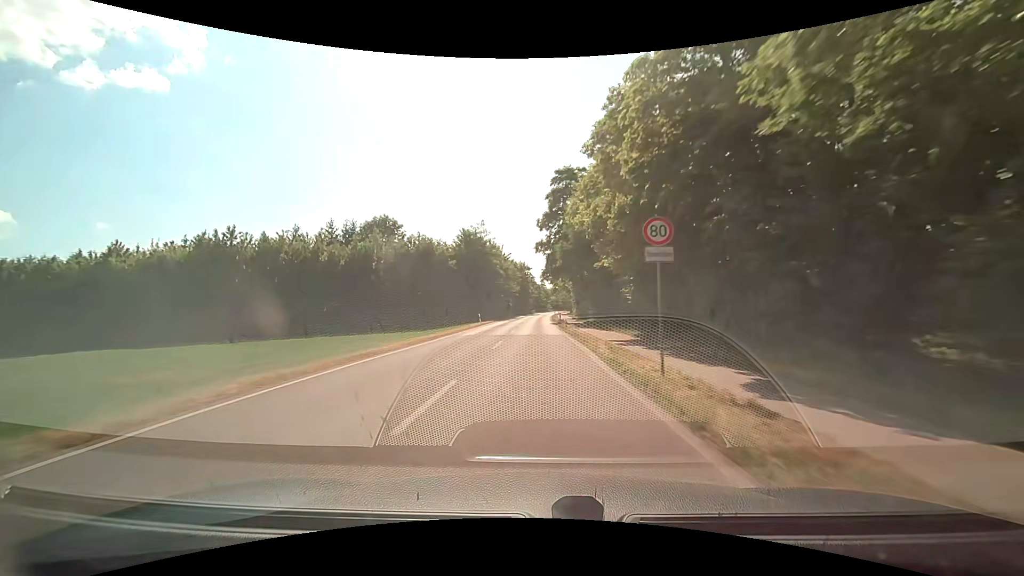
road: tertiary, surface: asphalt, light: Day
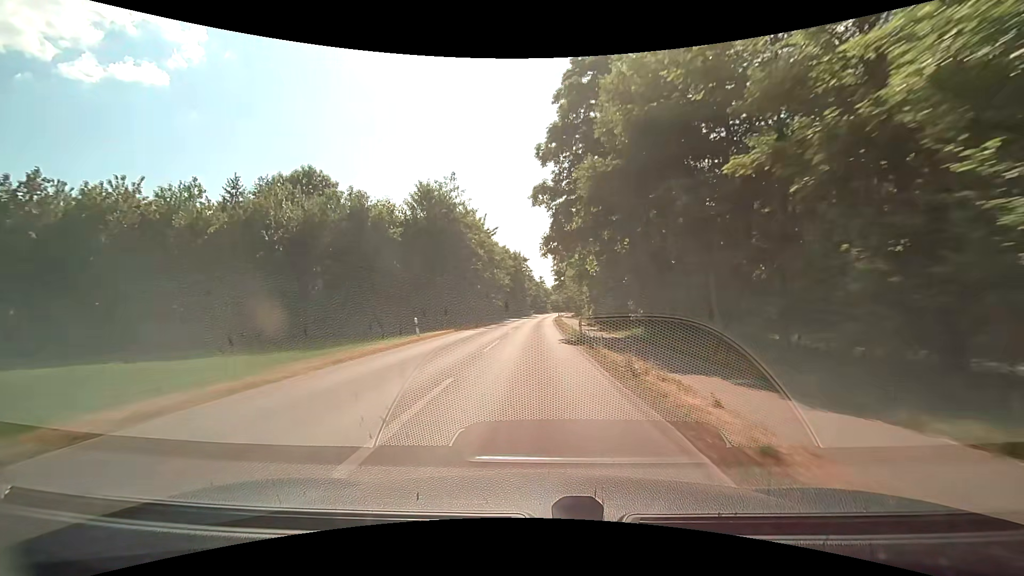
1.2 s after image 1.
(-0.1, +25.1) m; 0°
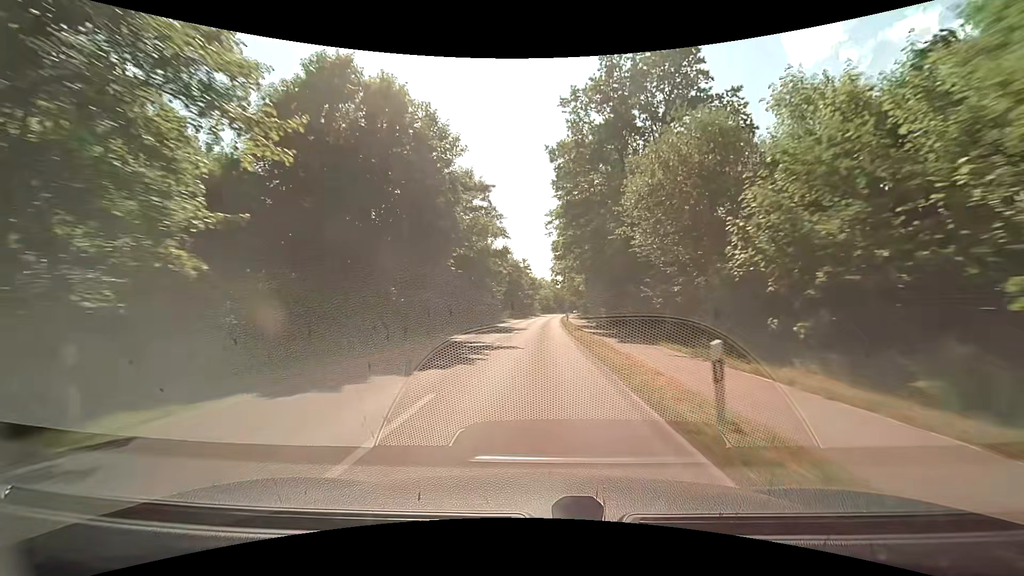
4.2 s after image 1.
(+0.7, +63.4) m; +2°
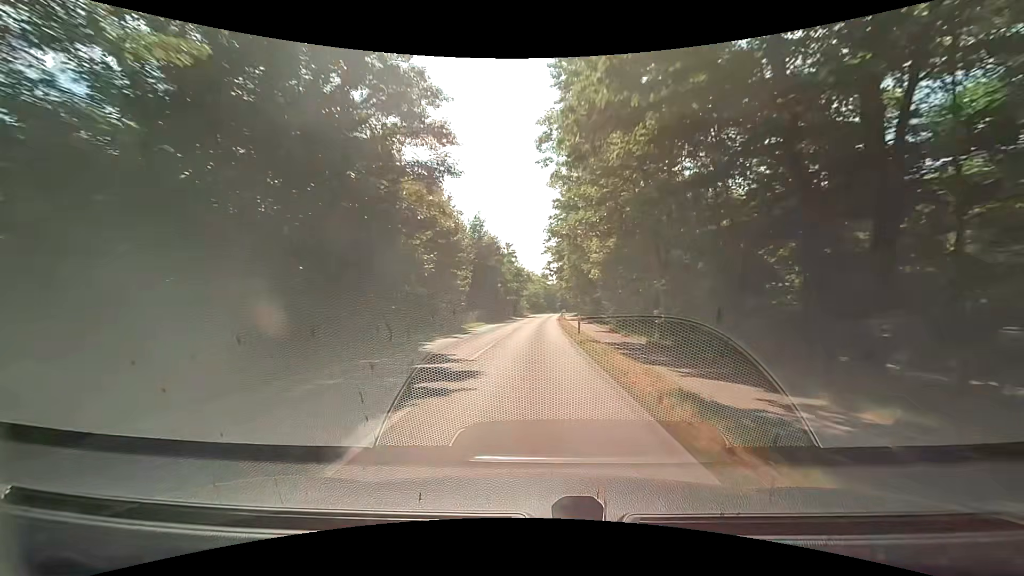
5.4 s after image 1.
(0.0, +25.6) m; +1°
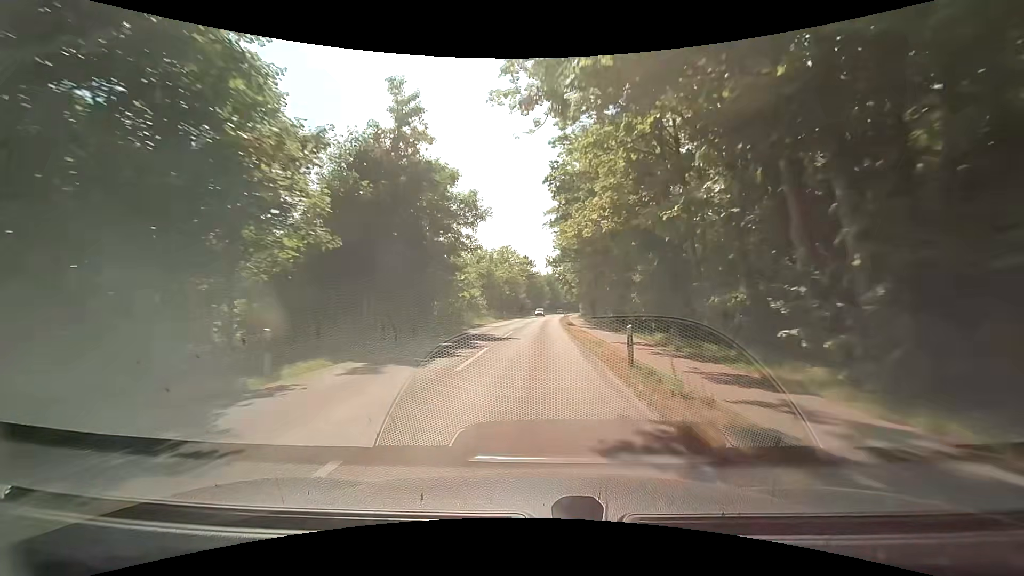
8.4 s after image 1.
(+1.5, +64.1) m; +1°
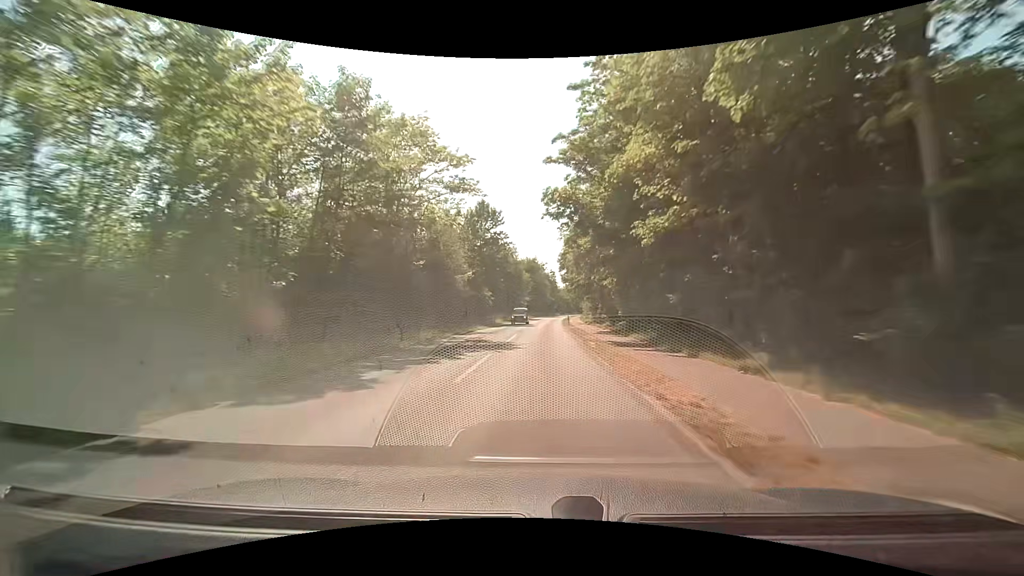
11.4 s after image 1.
(+1.7, +63.3) m; +3°
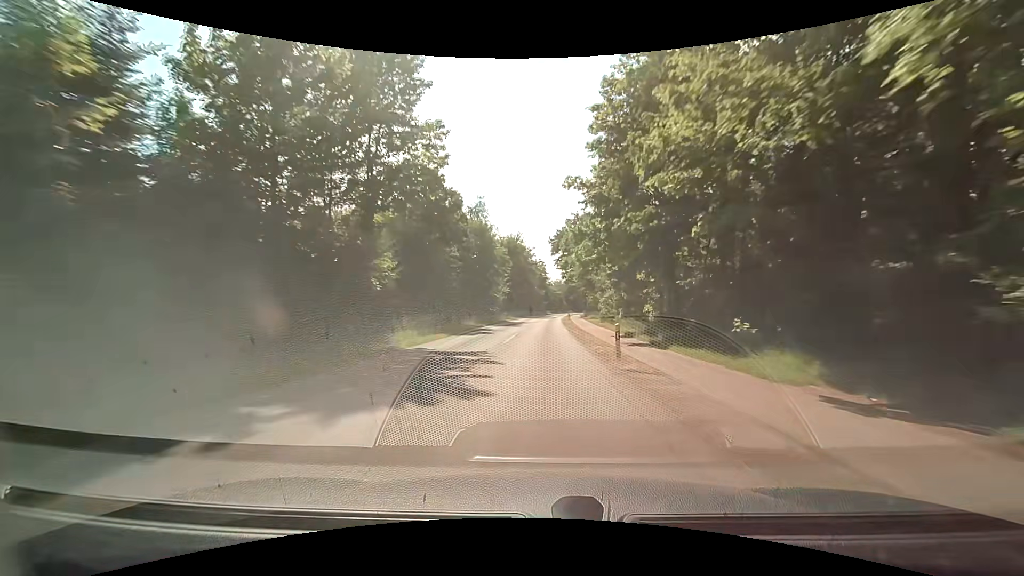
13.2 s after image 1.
(+0.3, +37.8) m; +1°
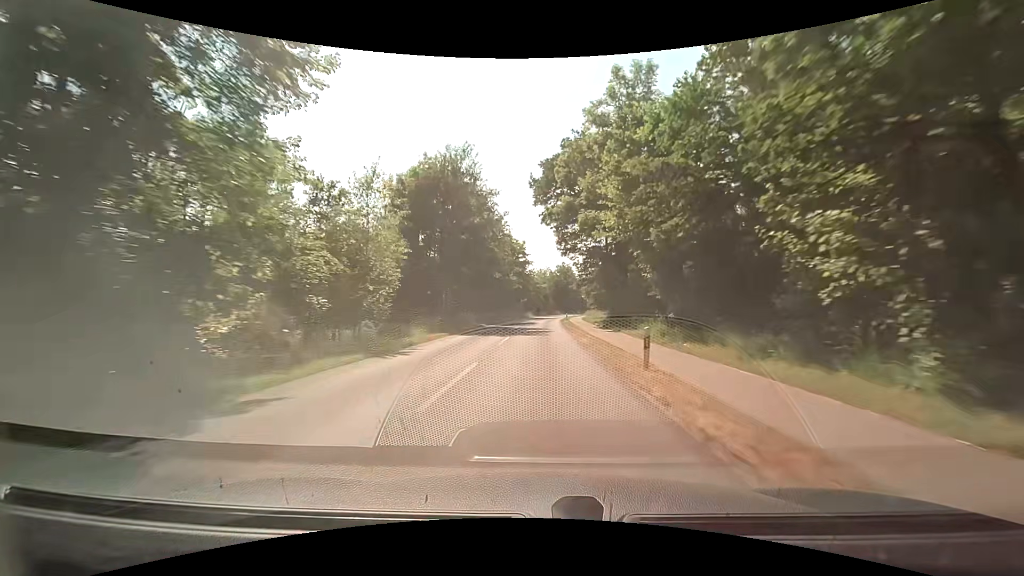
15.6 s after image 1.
(+1.3, +50.8) m; +2°
(0, +10) (0, +20) (0, +30) (+1, +40) (+1, +50) (+2, +60) (+2, +70) (+3, +80) (+4, +90) (+5, +100) m
